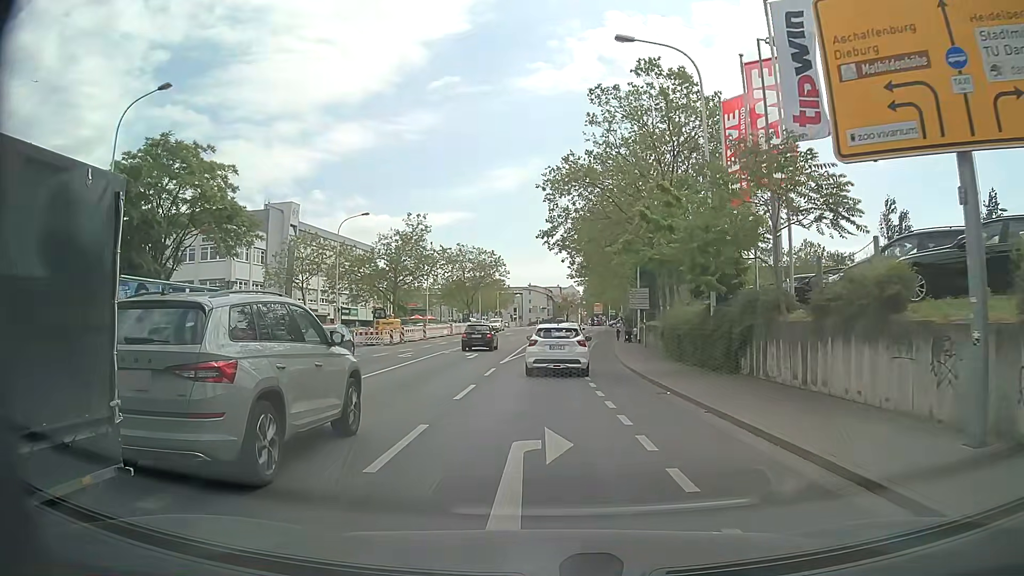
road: primary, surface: asphalt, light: Day
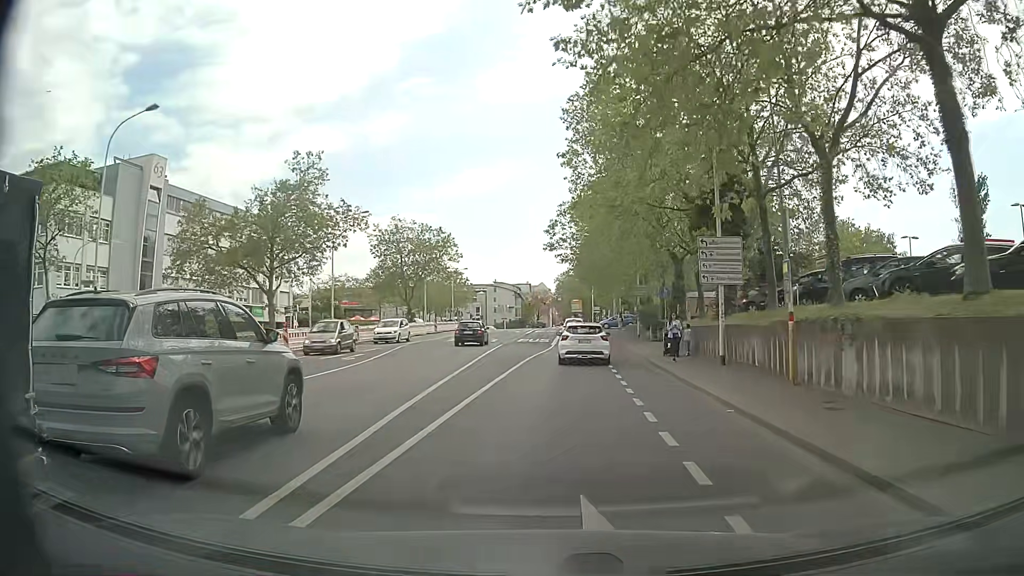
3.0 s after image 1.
(+0.5, +28.0) m; +3°
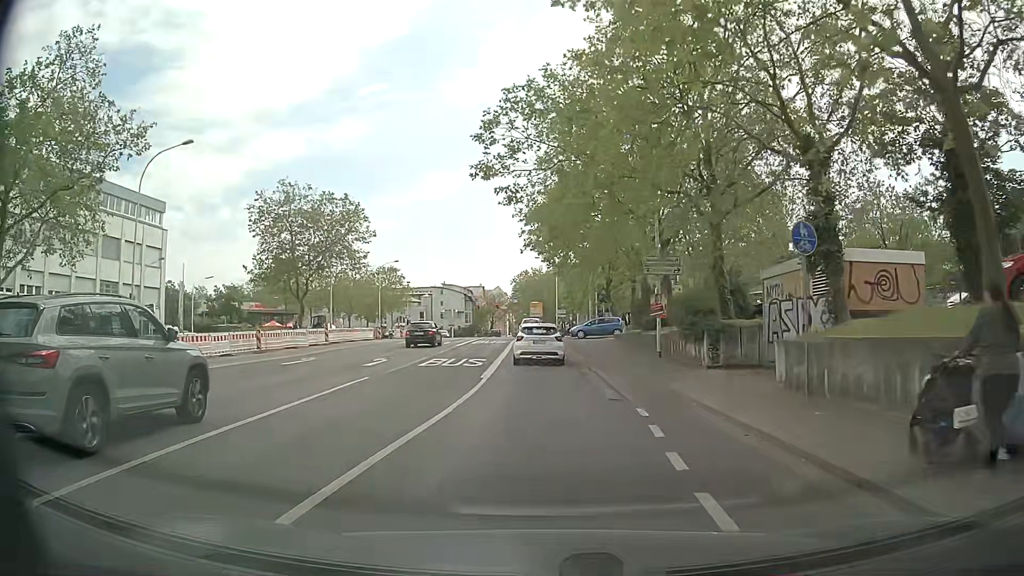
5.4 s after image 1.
(+1.0, +23.5) m; +4°
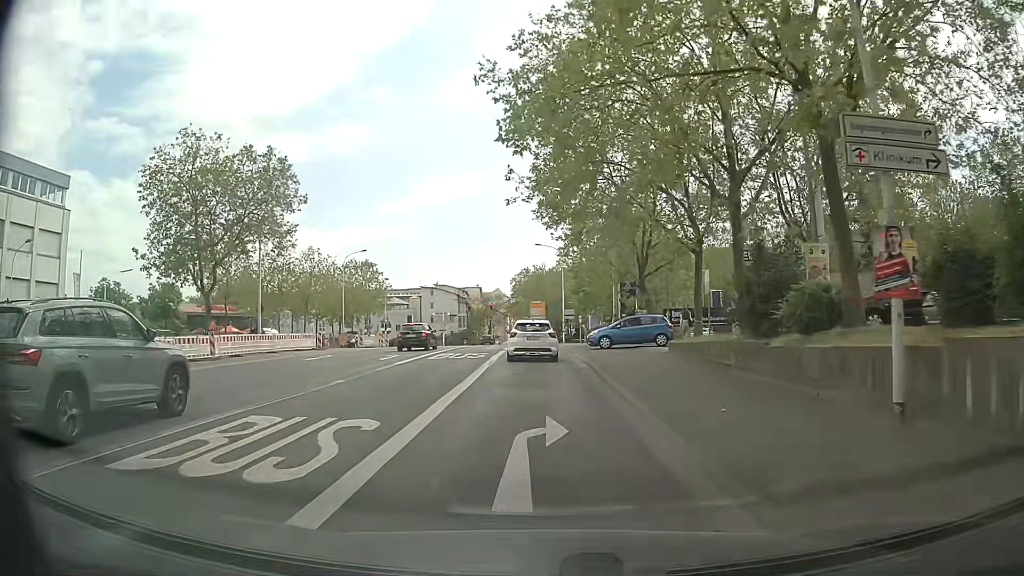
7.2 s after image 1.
(+0.1, +17.2) m; +1°
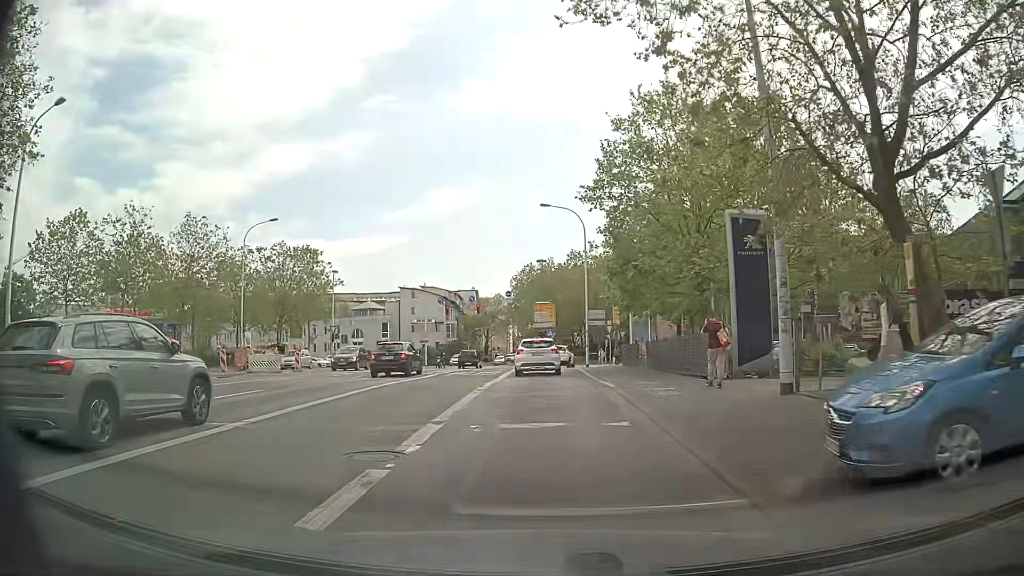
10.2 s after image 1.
(-0.8, +26.2) m; -2°
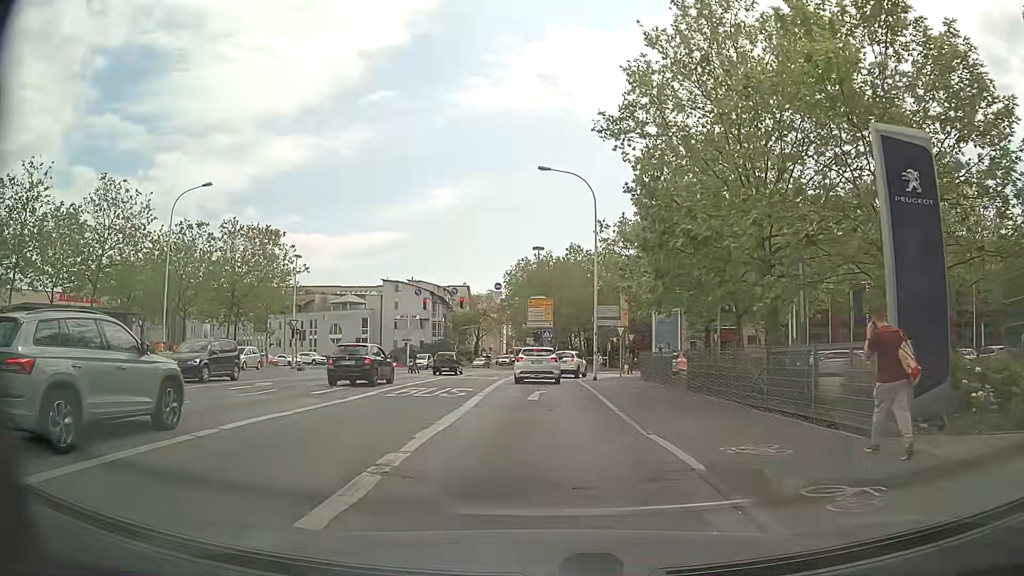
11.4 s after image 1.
(0.0, +9.7) m; -1°
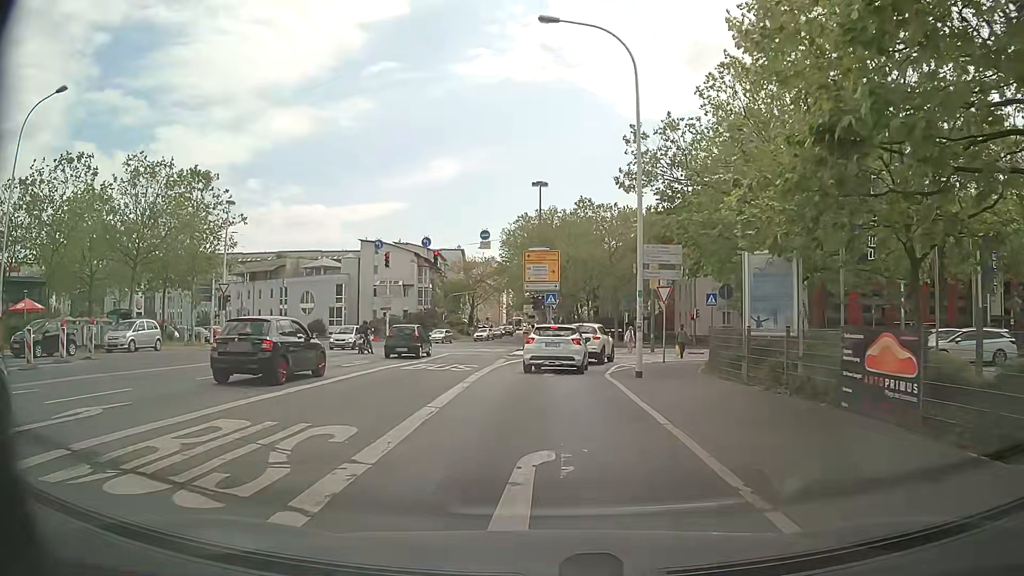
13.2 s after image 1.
(+0.3, +13.6) m; +1°
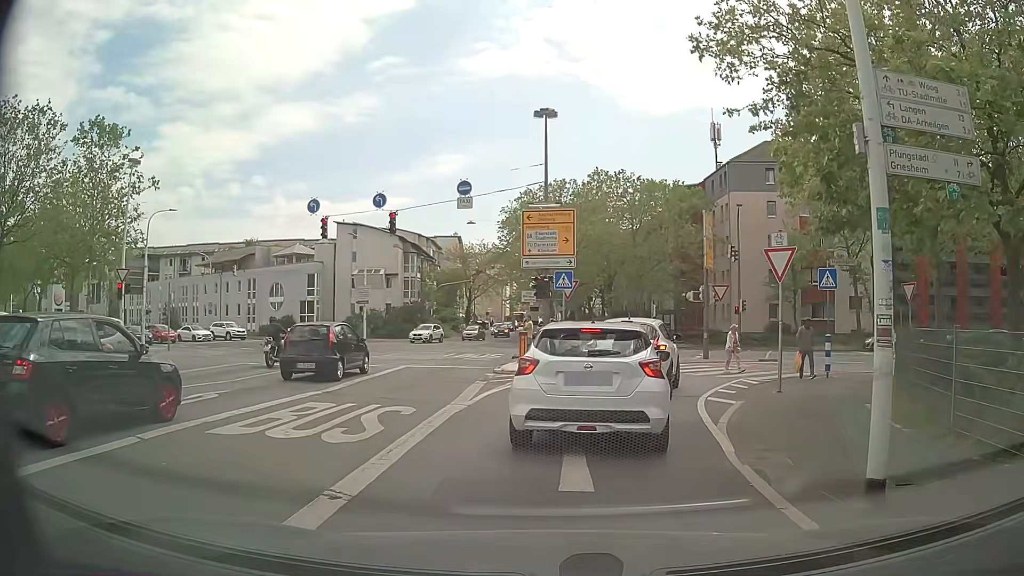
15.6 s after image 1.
(-0.1, +12.0) m; +2°
